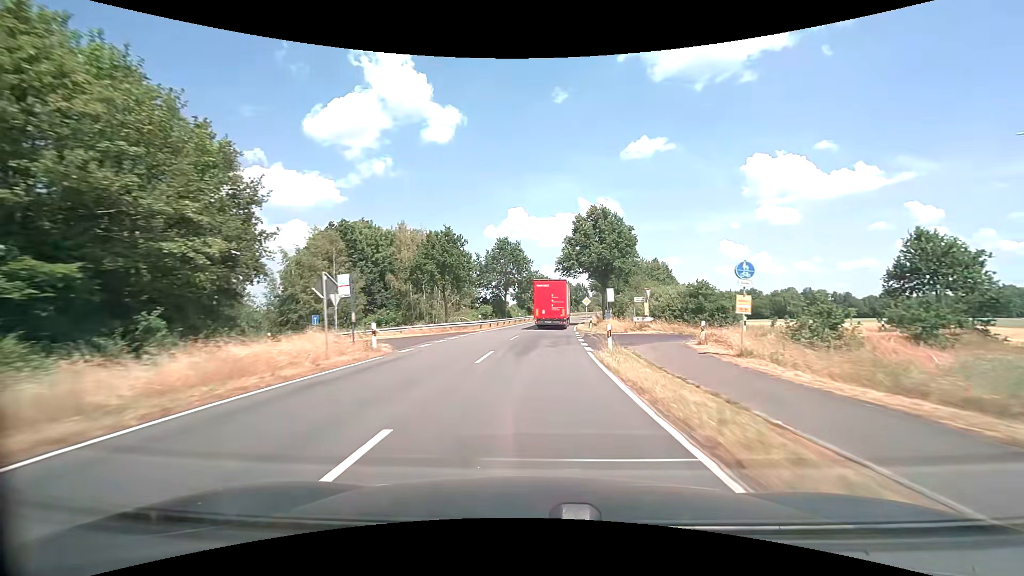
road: secondary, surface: asphalt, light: Day
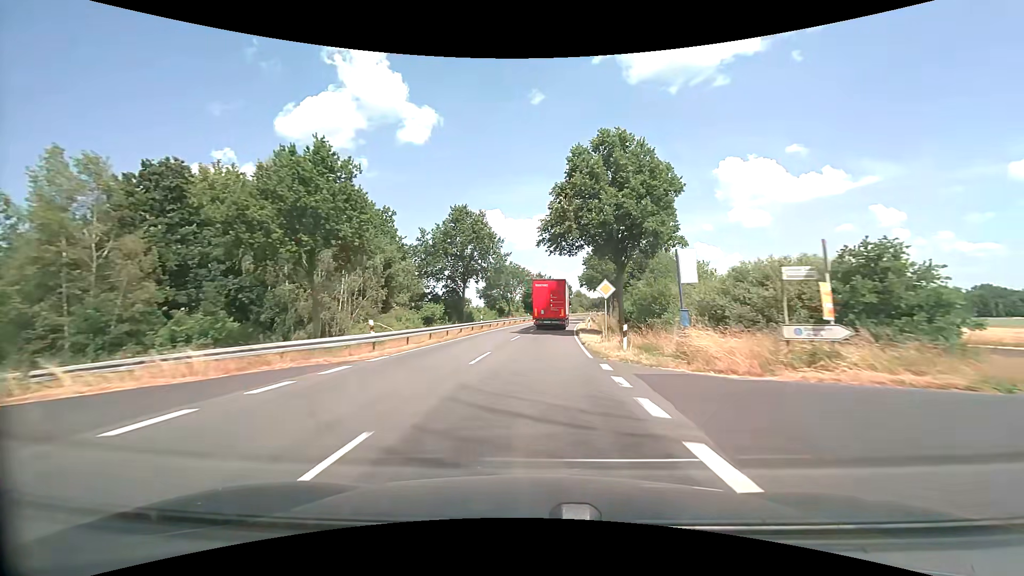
(+0.6, +24.1) m; +3°
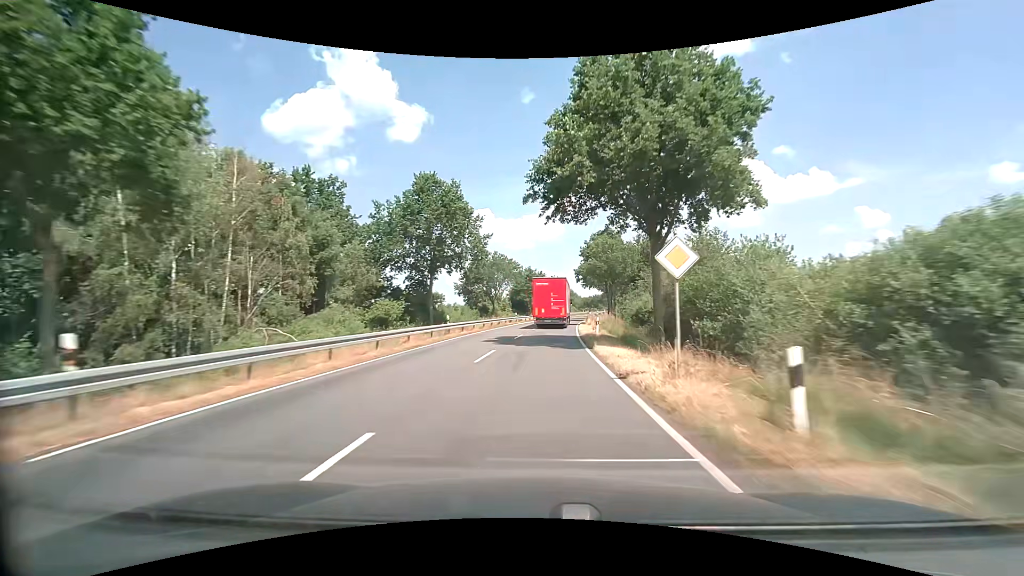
(+0.1, +12.1) m; +1°
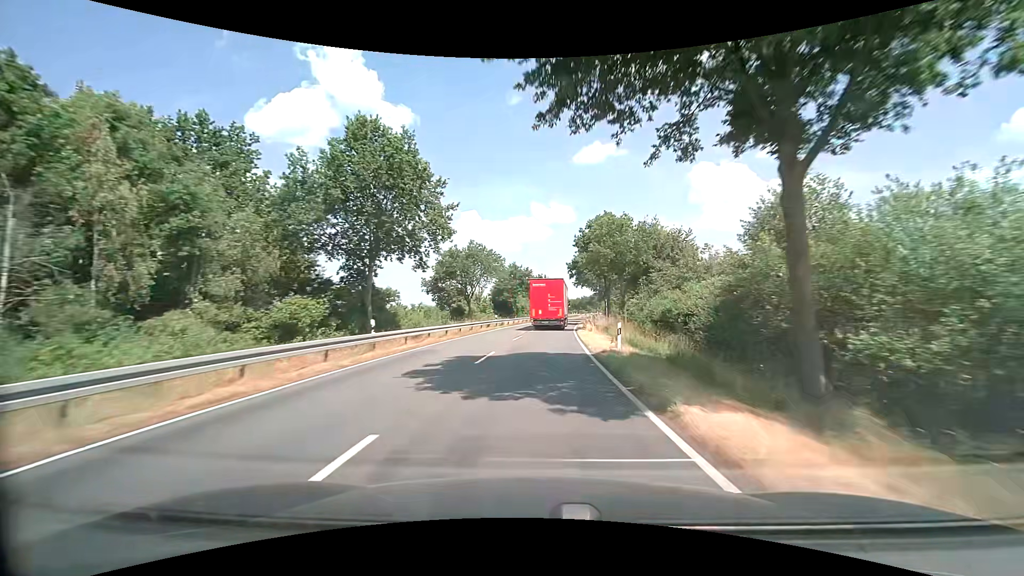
(+0.2, +12.2) m; +2°
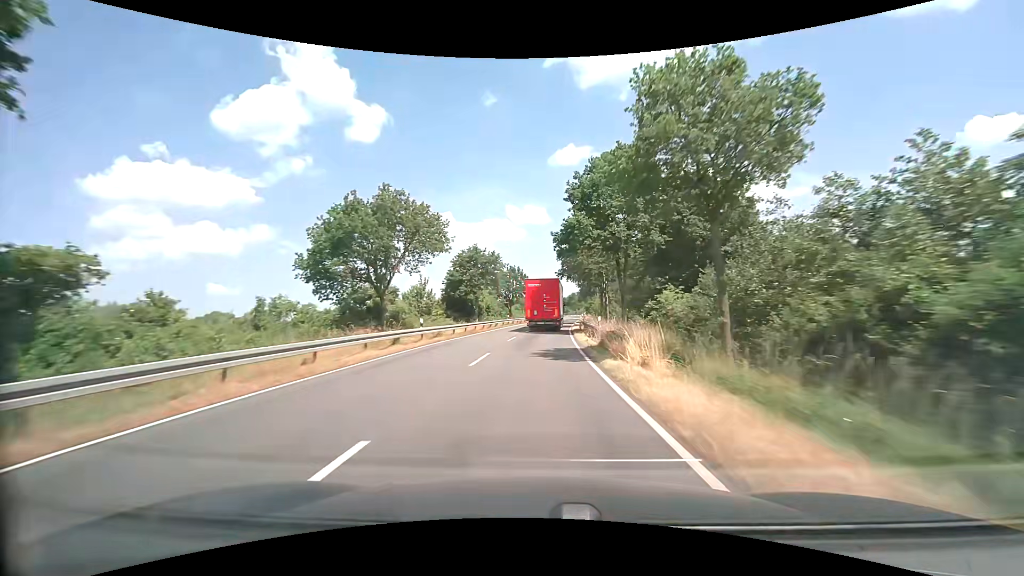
(+0.6, +24.3) m; +3°
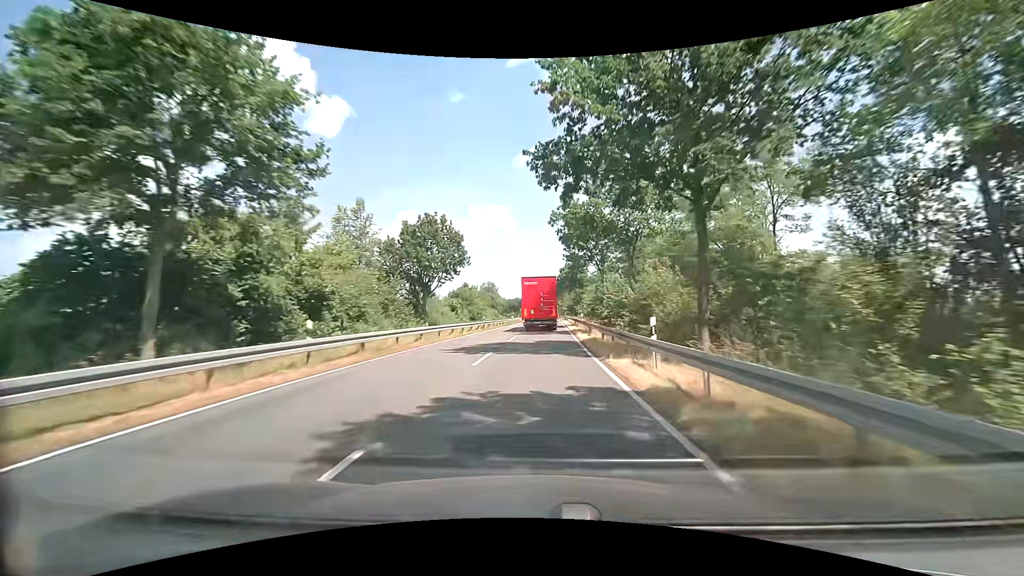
(+1.6, +48.5) m; +4°
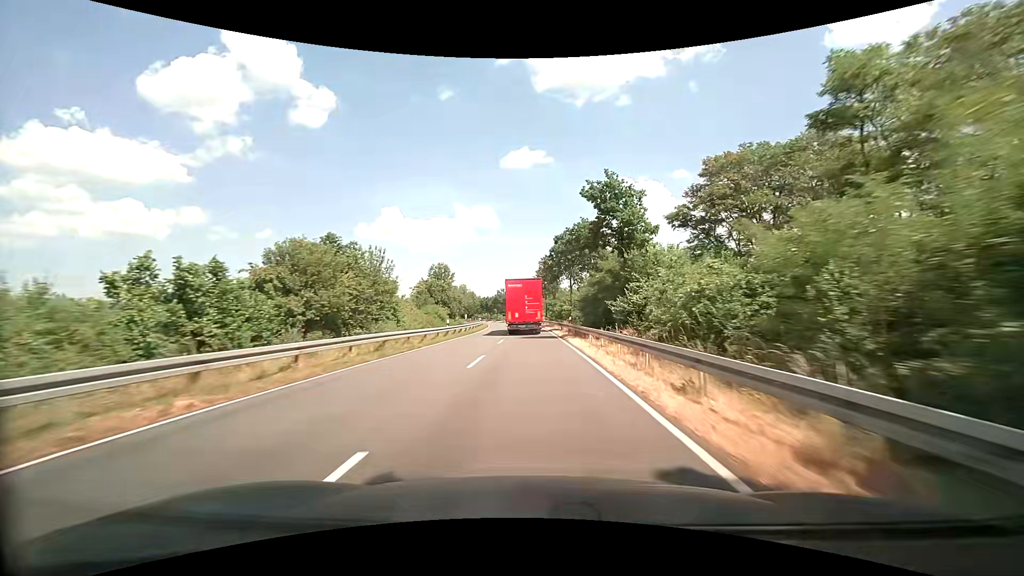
(+1.3, +48.4) m; +2°
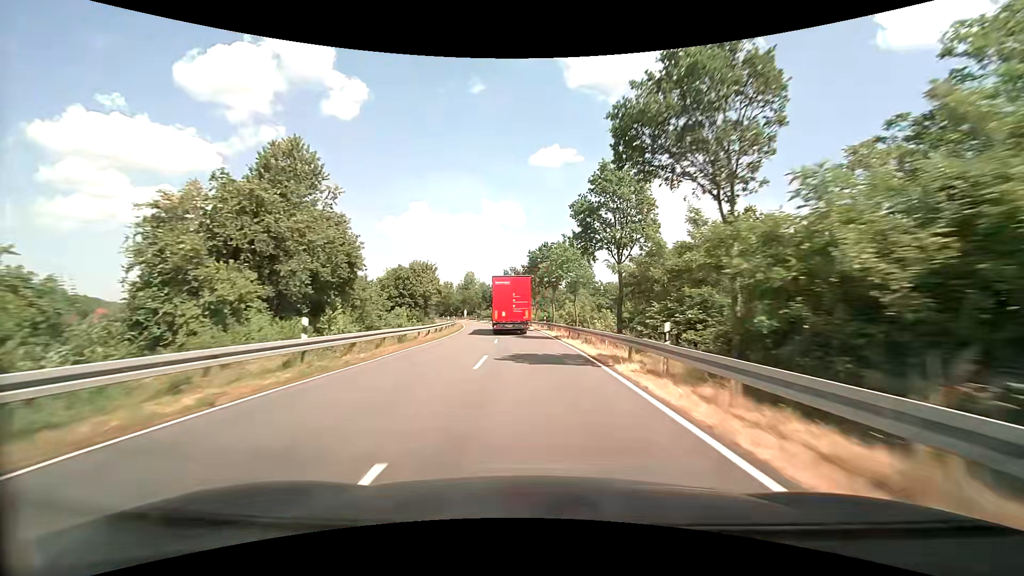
(-0.9, +60.8) m; -3°
(0, +10) (0, +20) (-1, +30) (-1, +40) (-2, +50) (-3, +60) (-4, +70) (-6, +80) (-8, +90) (-10, +99) m
